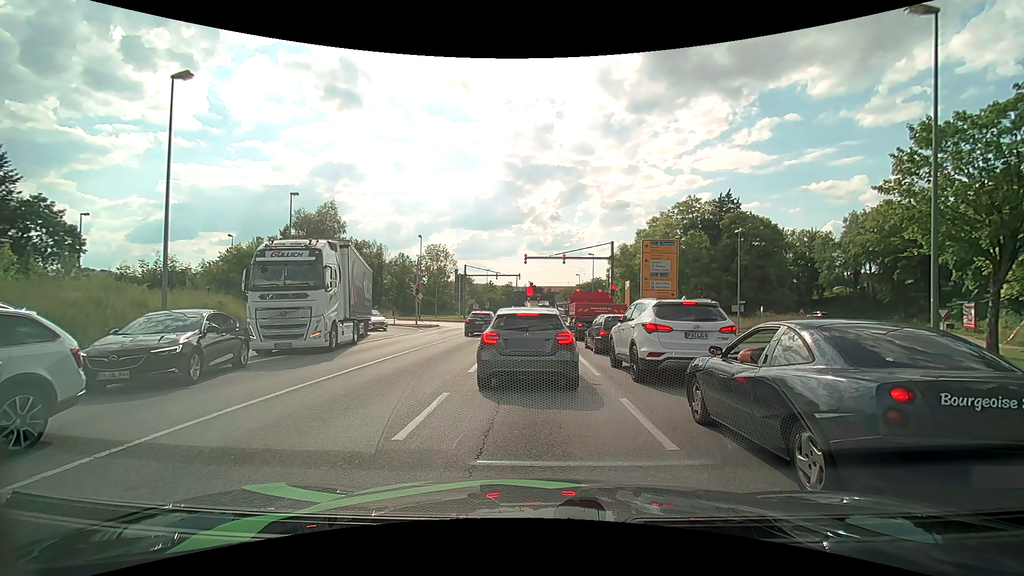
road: primary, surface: asphalt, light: Day
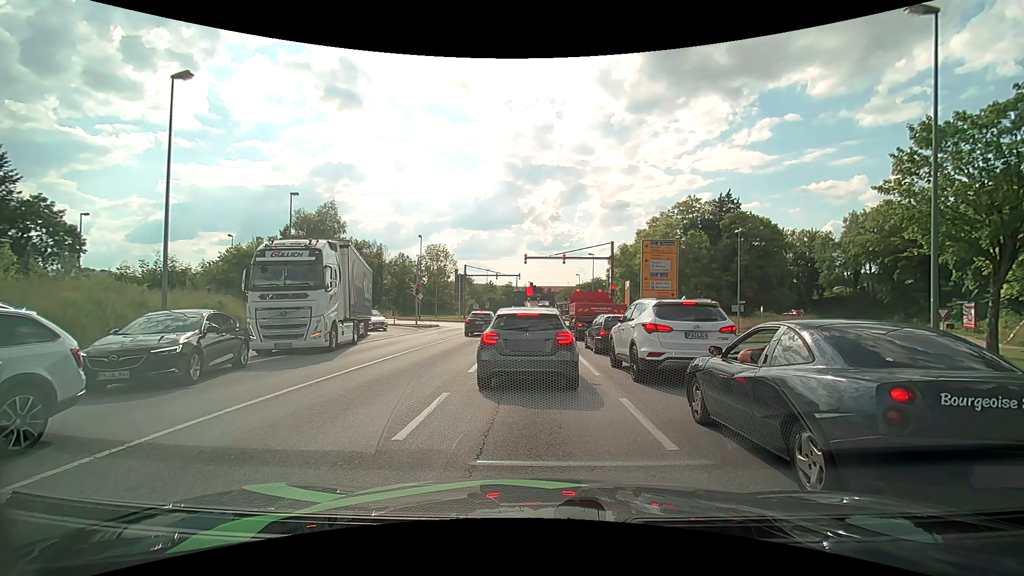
(0.0, 0.0) m; 0°
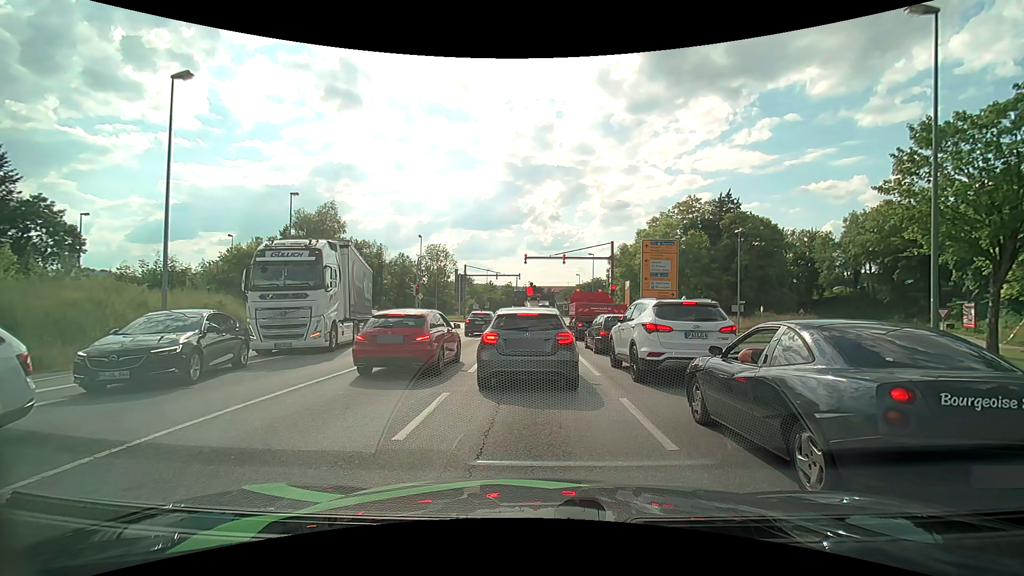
(0.0, 0.0) m; 0°
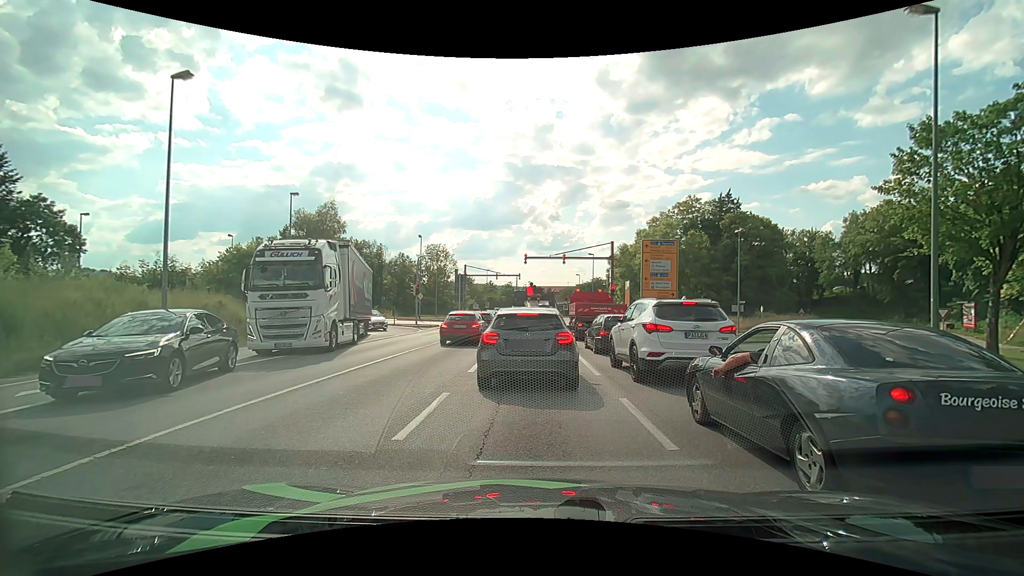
(0.0, 0.0) m; 0°
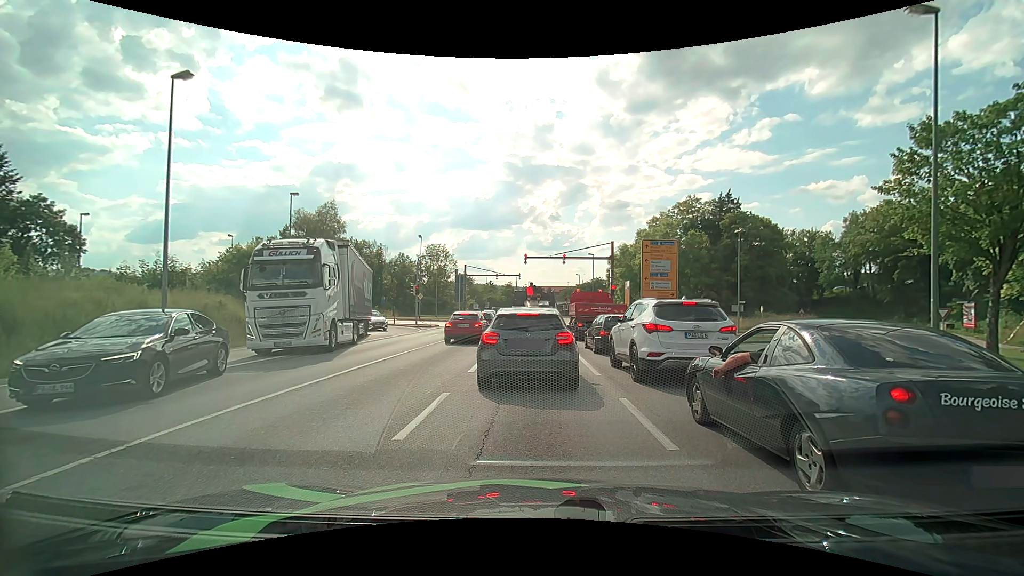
(0.0, 0.0) m; 0°
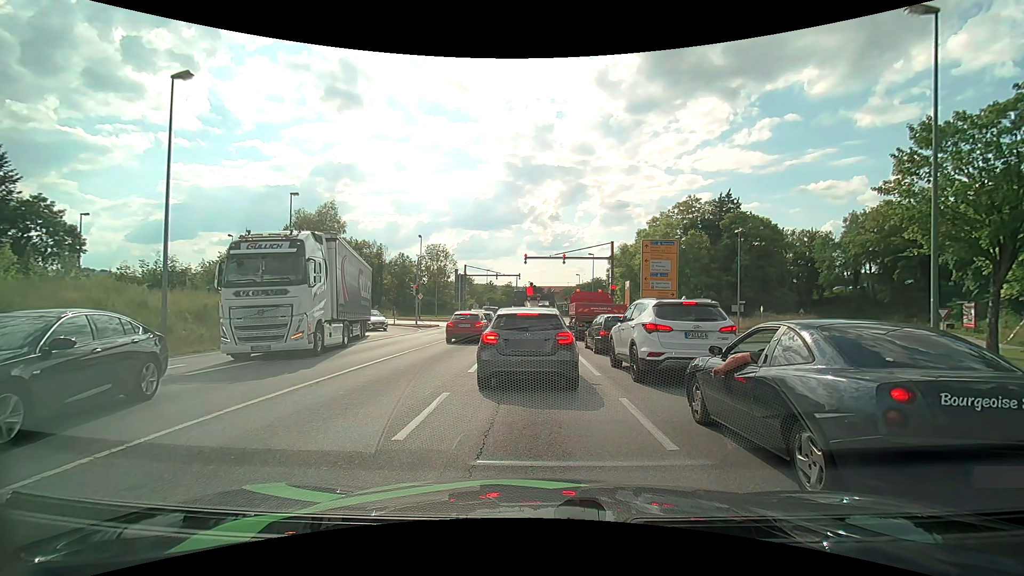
(0.0, 0.0) m; 0°
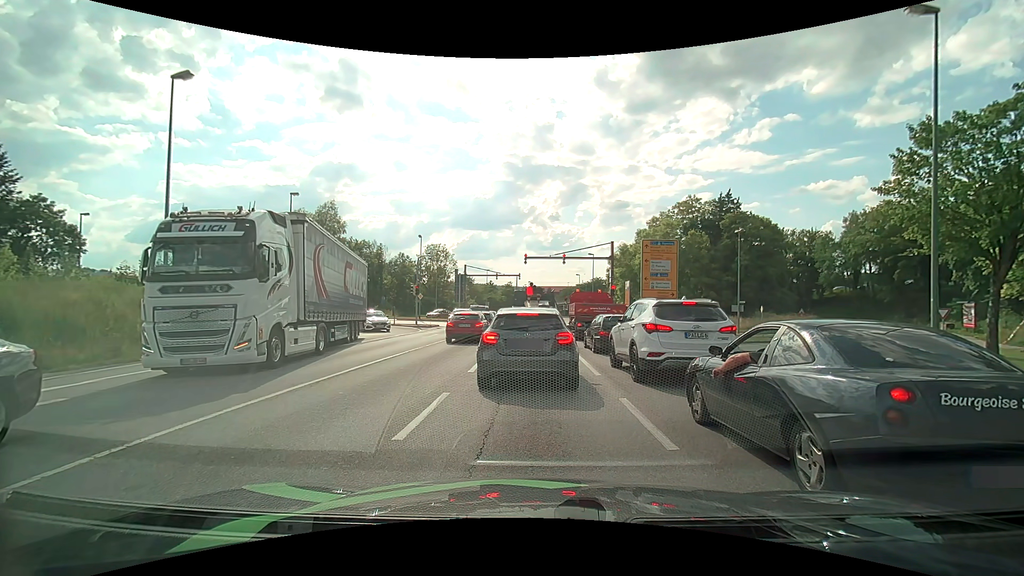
(0.0, 0.0) m; 0°
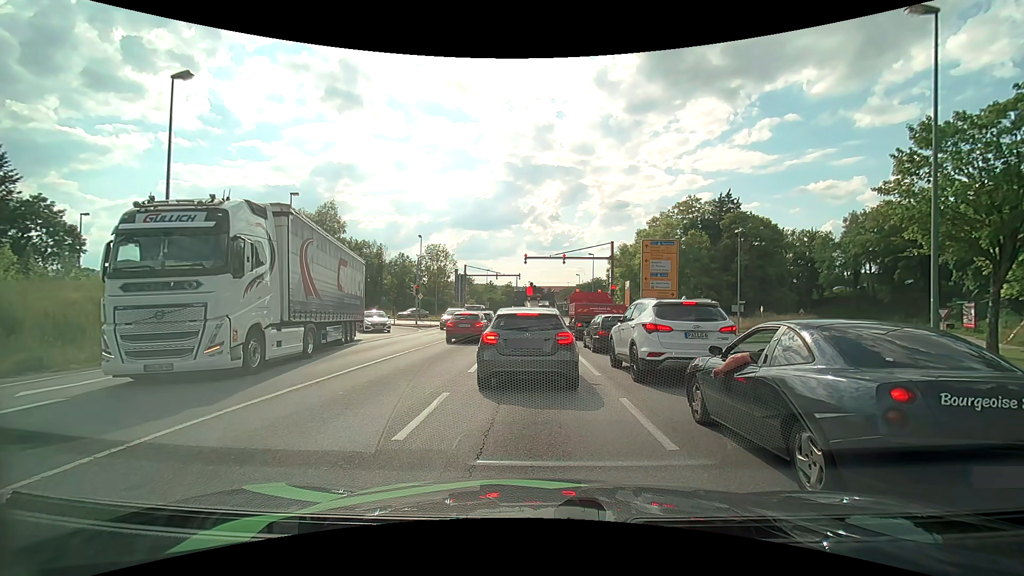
(0.0, 0.0) m; 0°
(0, +10) (0, +20) (0, +30) (0, +40) (-2, +50) (-9, +56) (-19, +58) (-29, +59) (-39, +60) (-49, +61) m
